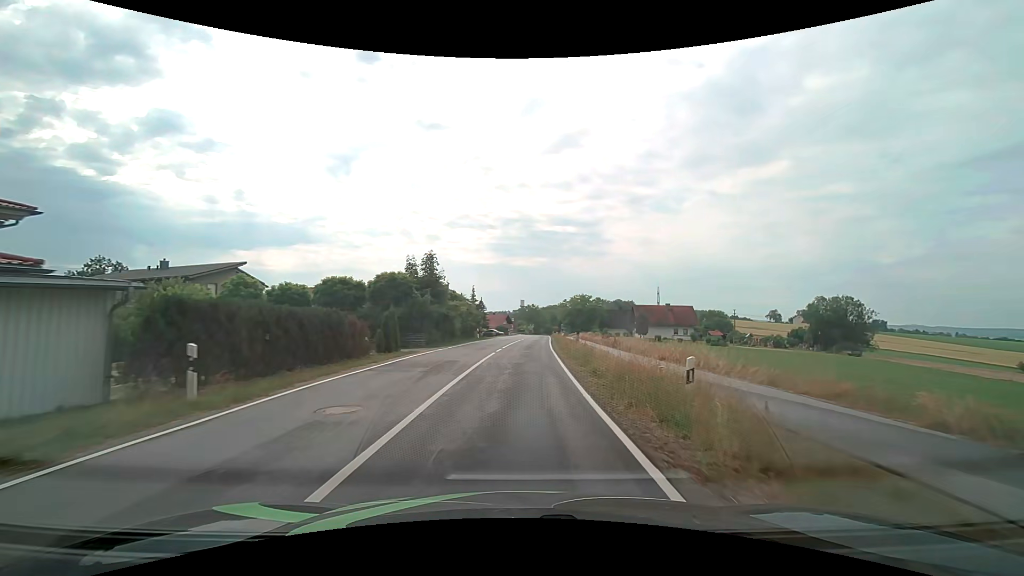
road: tertiary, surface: asphalt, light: Day
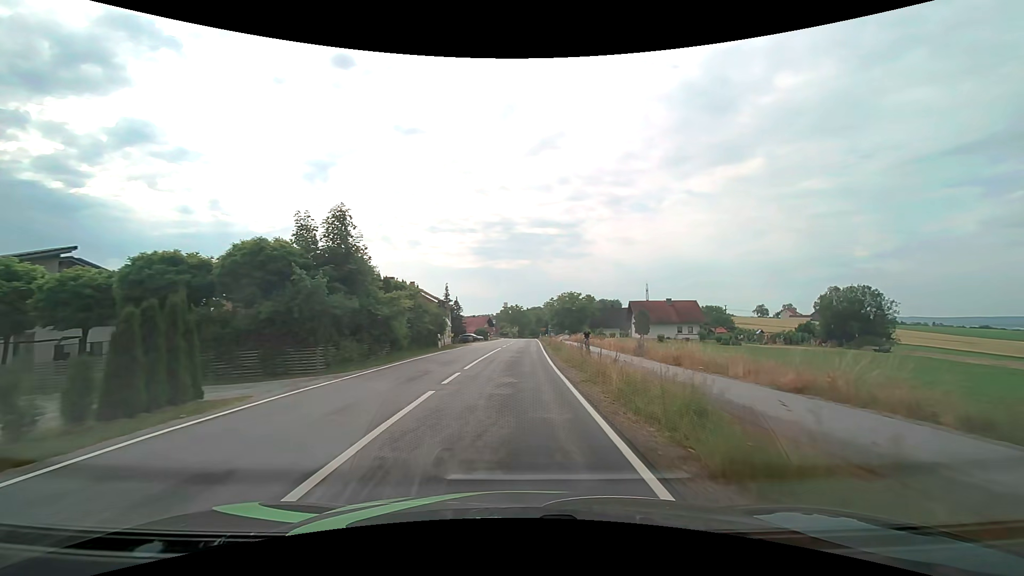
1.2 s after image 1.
(+0.3, +14.2) m; +2°
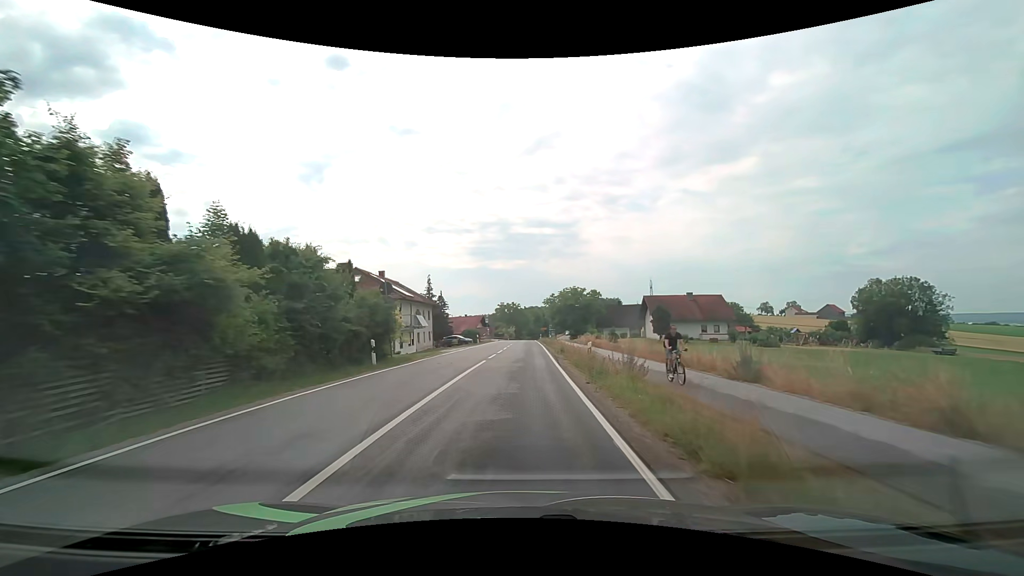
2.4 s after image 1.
(+0.1, +14.2) m; 0°
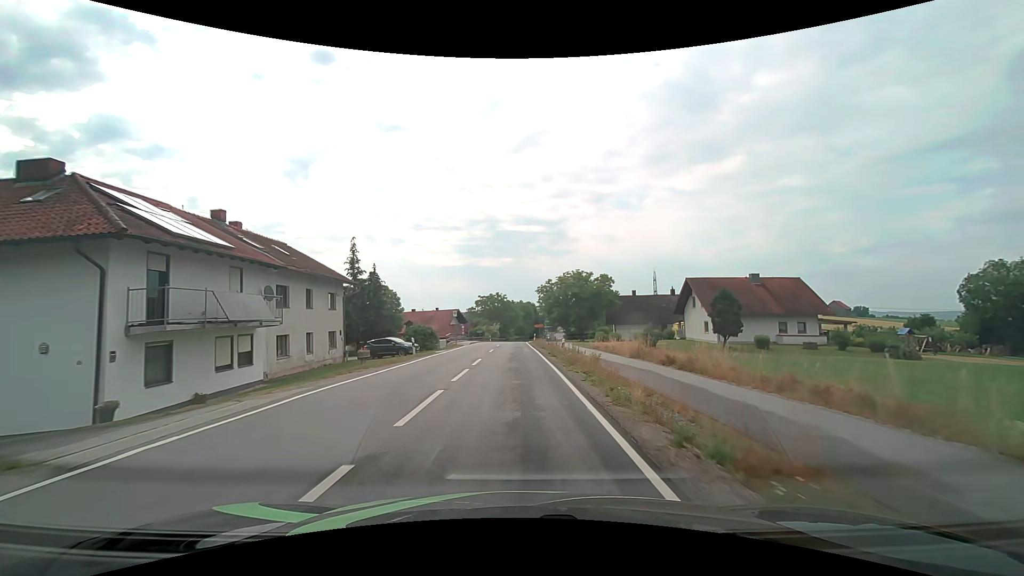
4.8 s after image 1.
(+0.4, +28.3) m; +1°
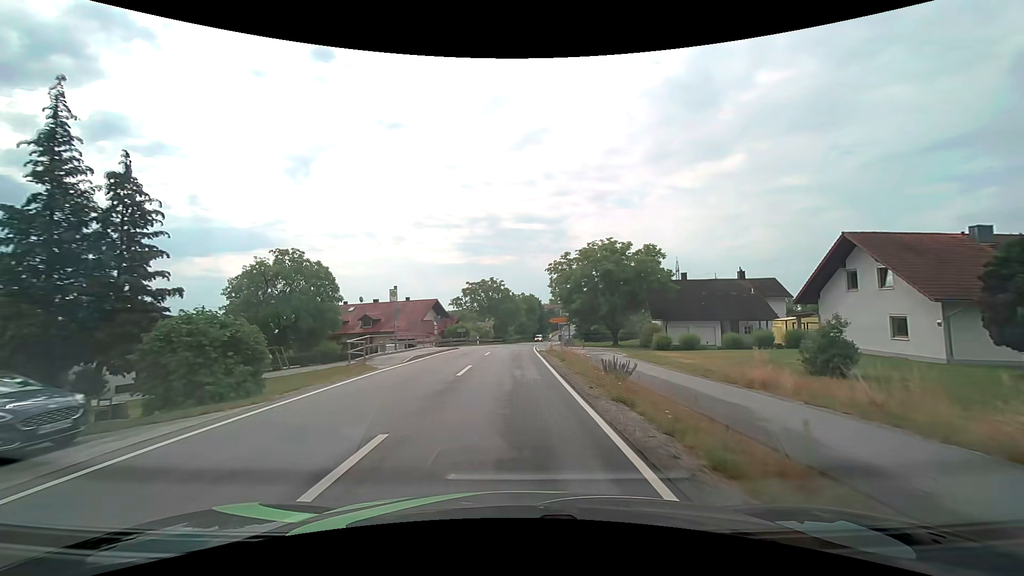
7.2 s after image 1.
(0.0, +28.6) m; 0°
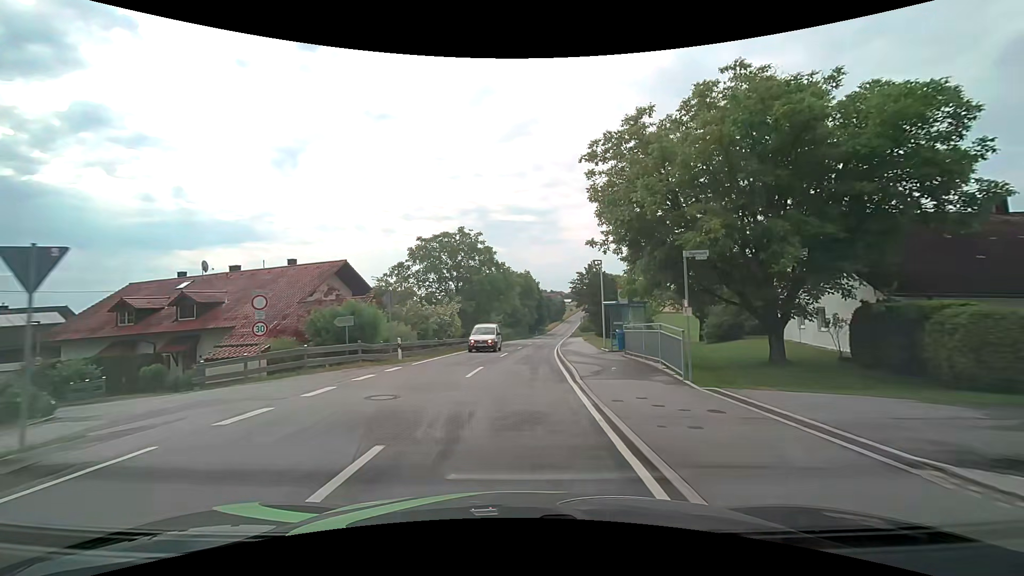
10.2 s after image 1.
(0.0, +36.5) m; +1°
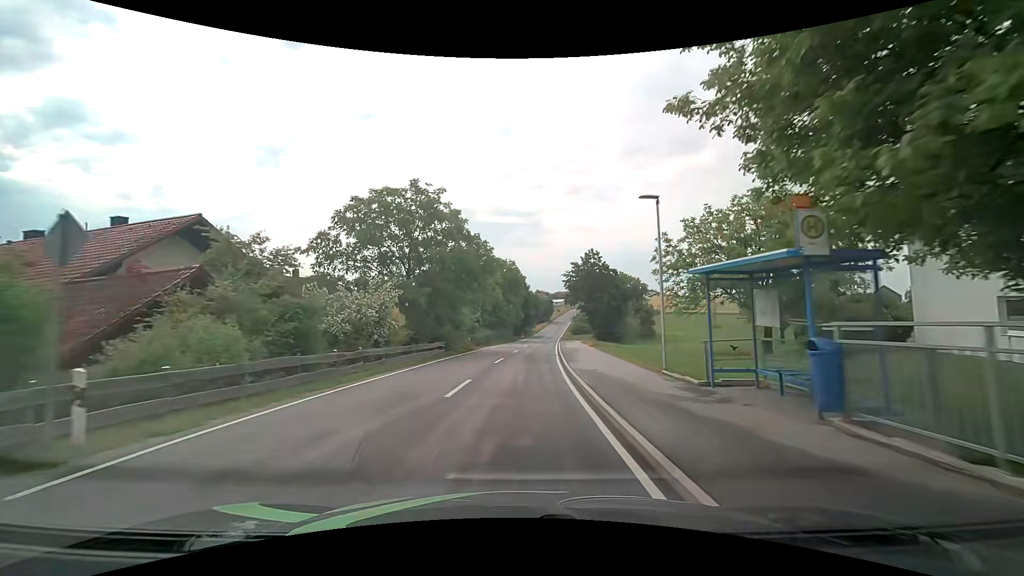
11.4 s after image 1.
(+0.2, +15.1) m; +2°
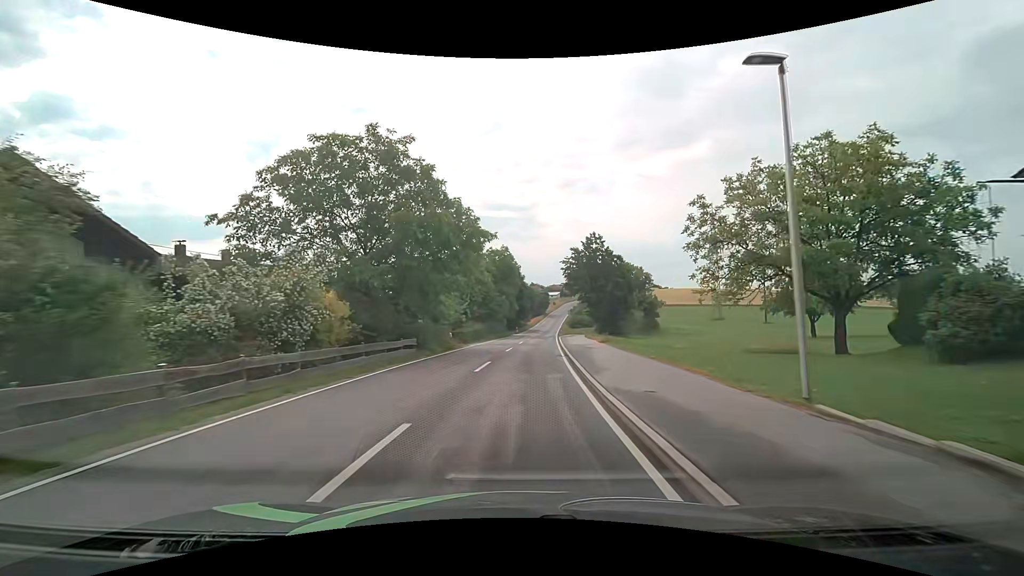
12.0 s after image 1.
(+0.1, +7.7) m; +1°
